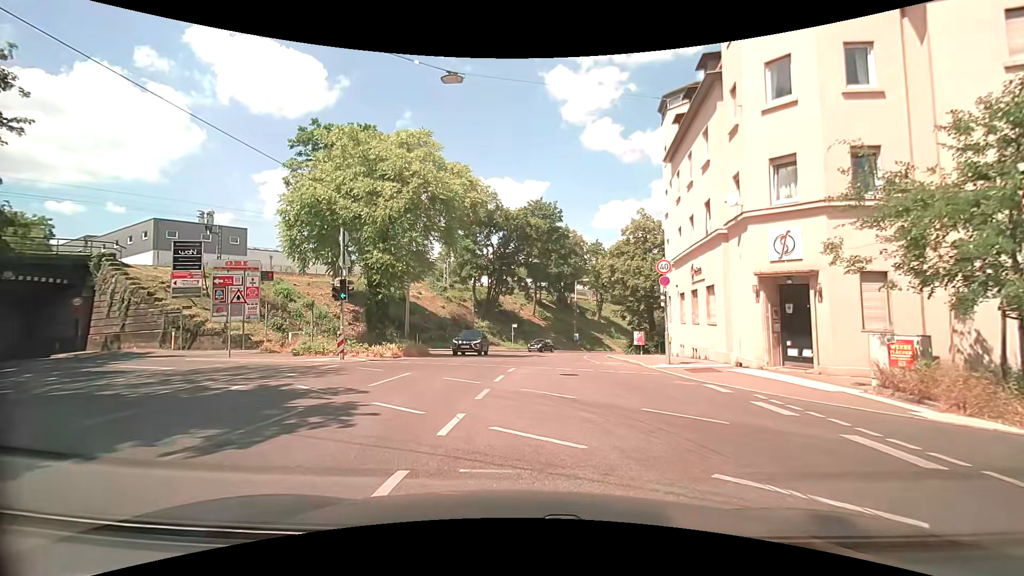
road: secondary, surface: asphalt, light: Day
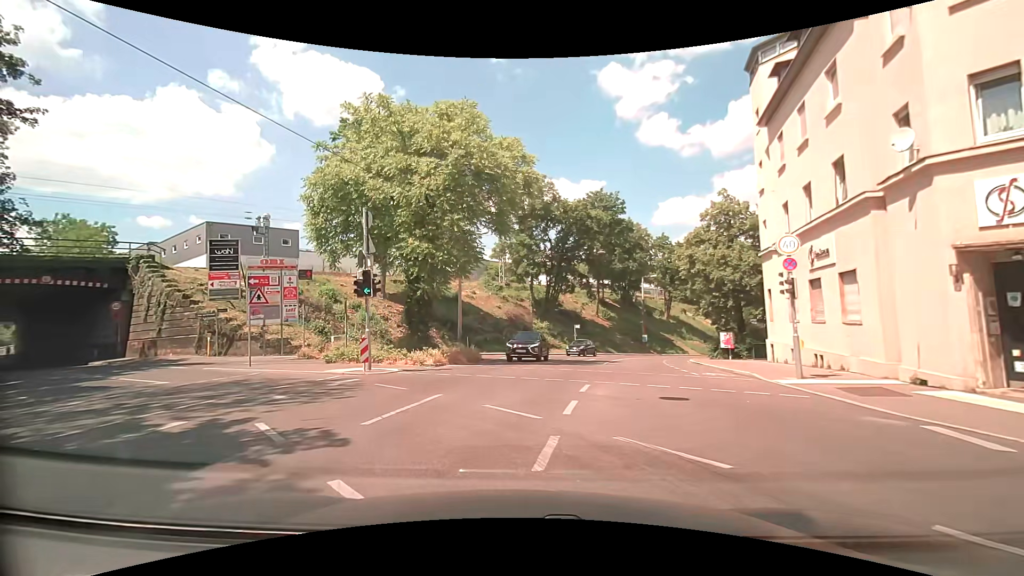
(-0.3, +4.6) m; -6°
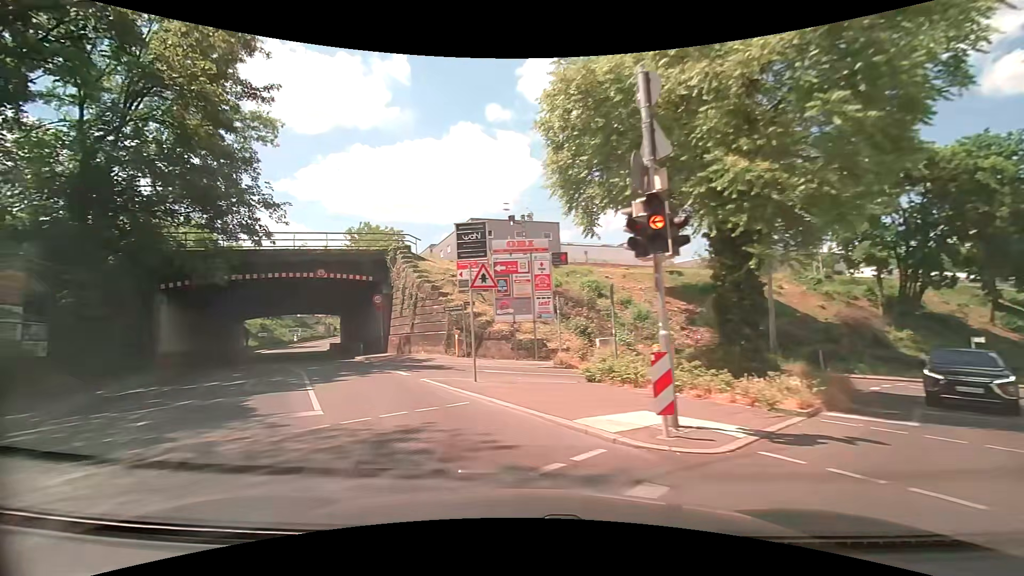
(-2.6, +9.6) m; -31°
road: unclassified
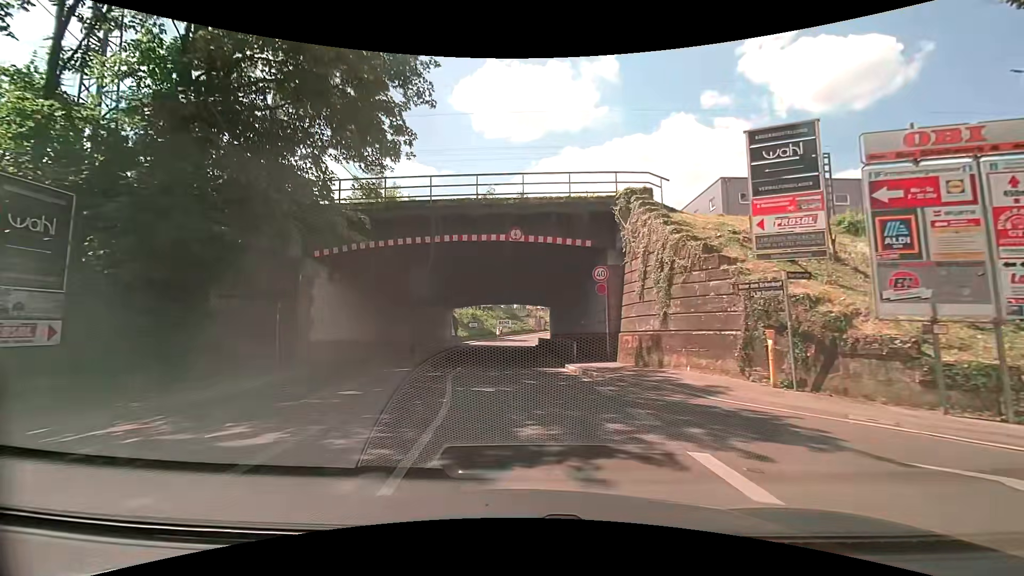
(-3.3, +12.1) m; -24°
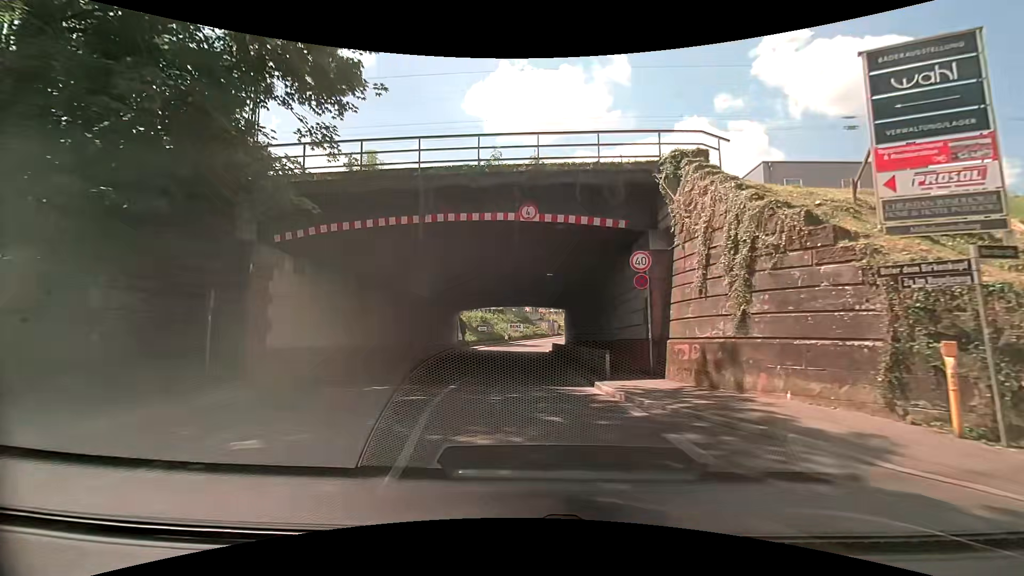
(-0.1, +4.7) m; -2°
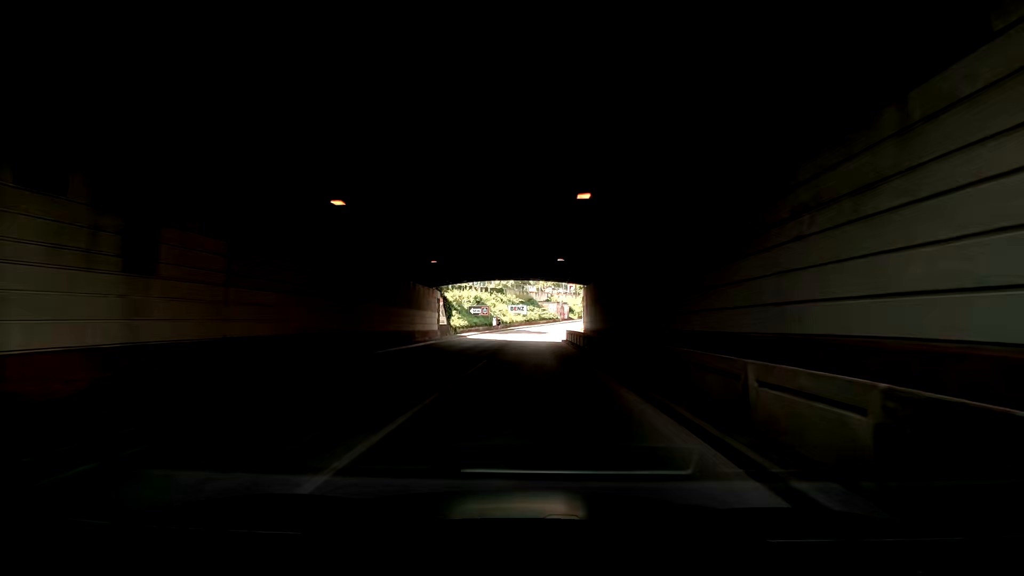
(0.0, +14.8) m; 0°
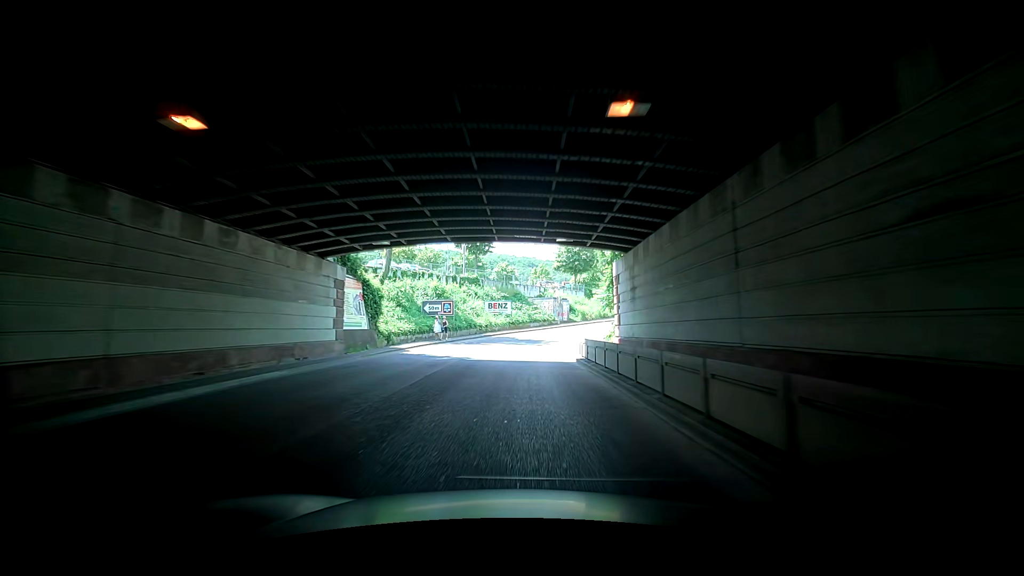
(-0.5, +20.0) m; +1°
